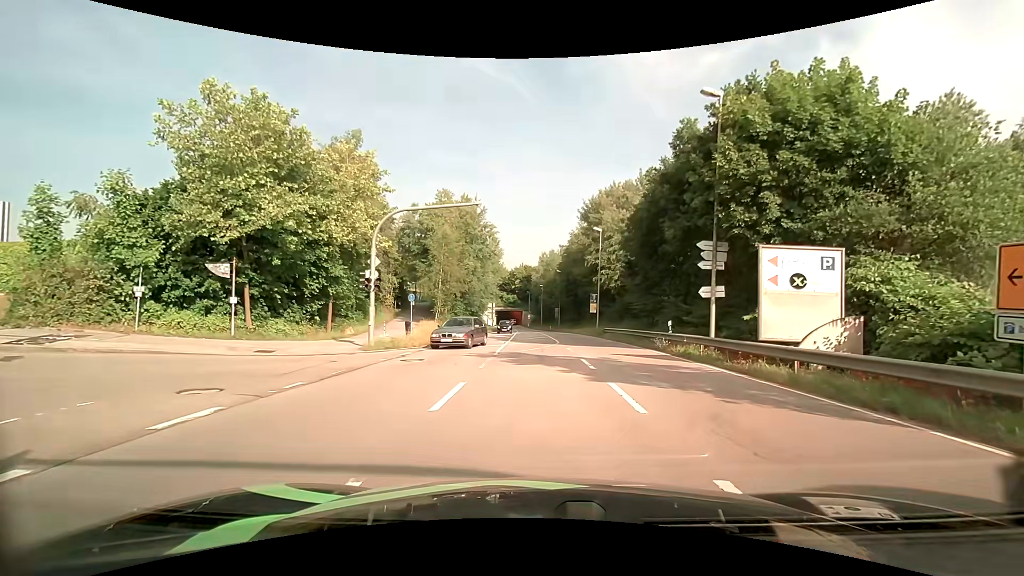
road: secondary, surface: asphalt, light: Day
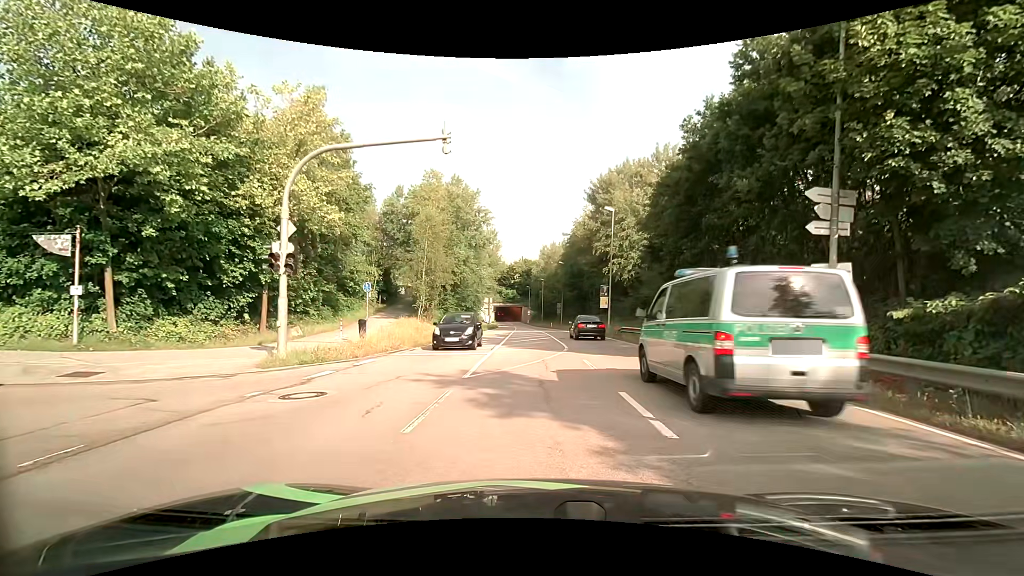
(0.0, +7.2) m; +1°
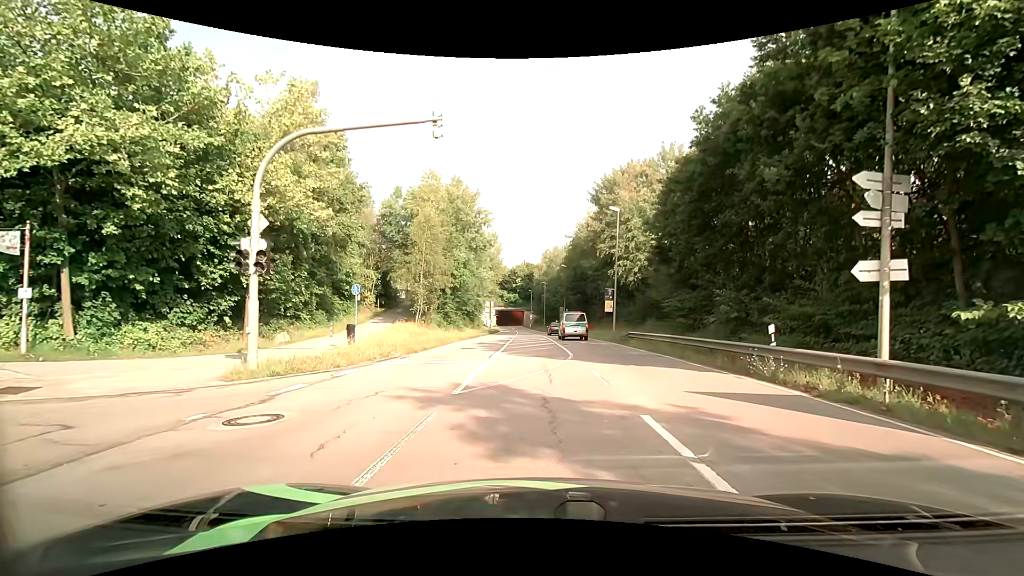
(0.0, +1.5) m; -1°
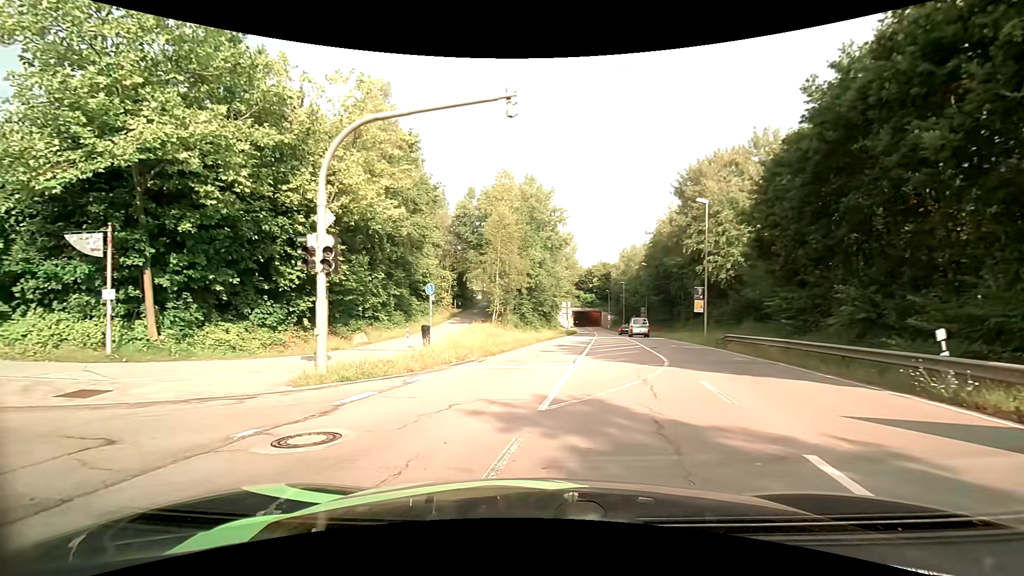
(-0.1, +1.7) m; -10°
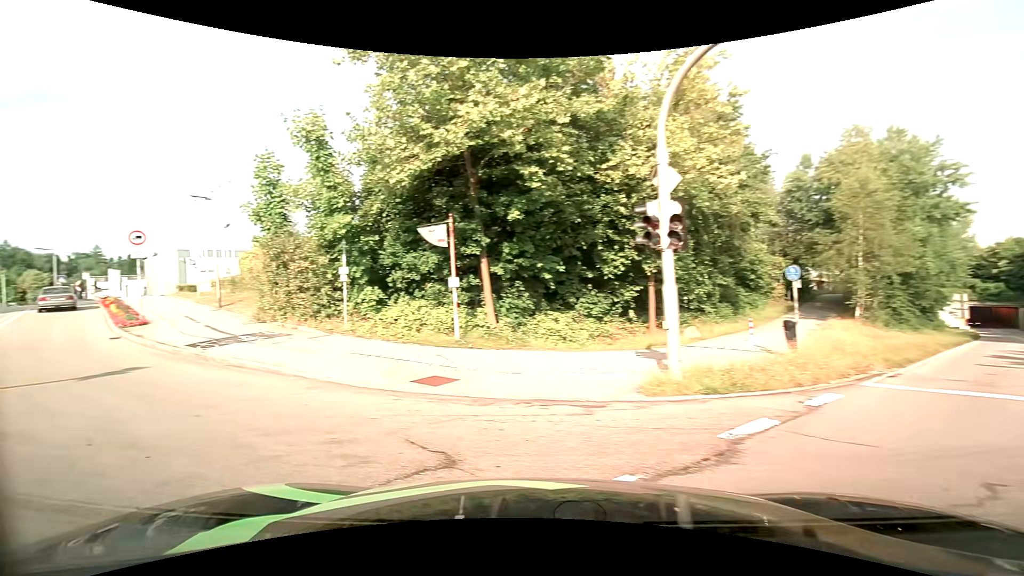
(-0.8, +3.1) m; -34°
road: residential
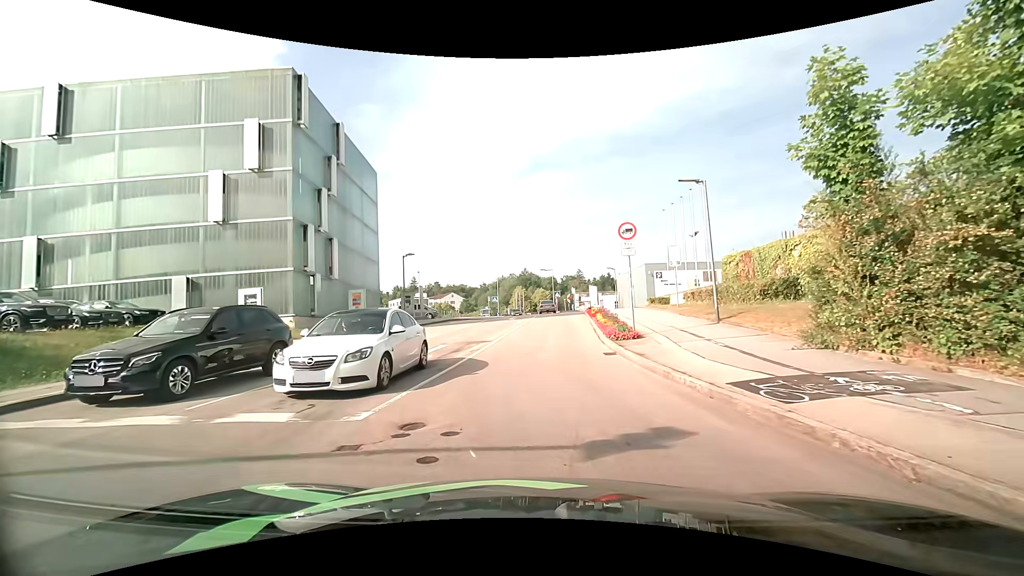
(-4.2, +6.7) m; -47°
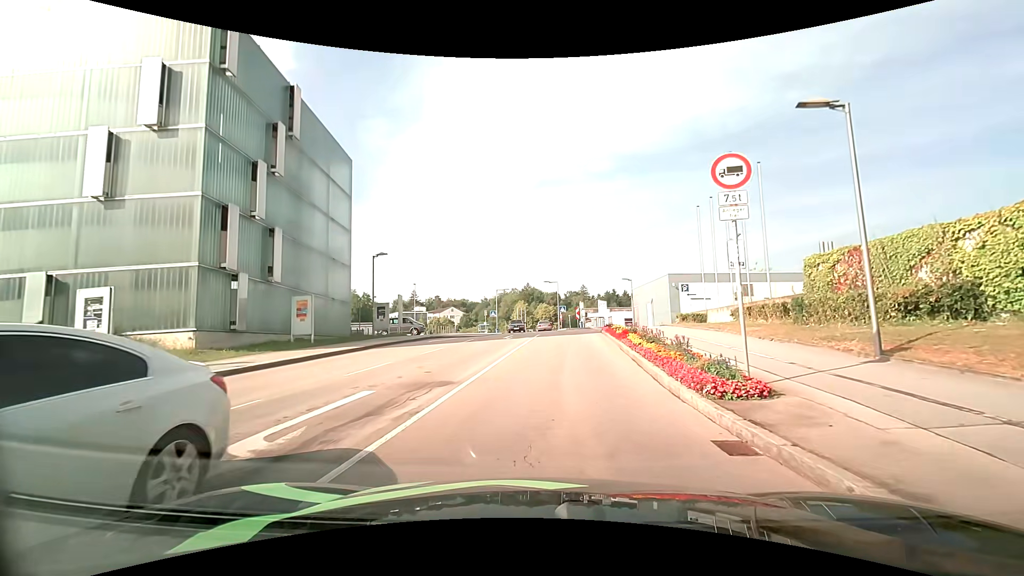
(0.0, +8.3) m; +1°
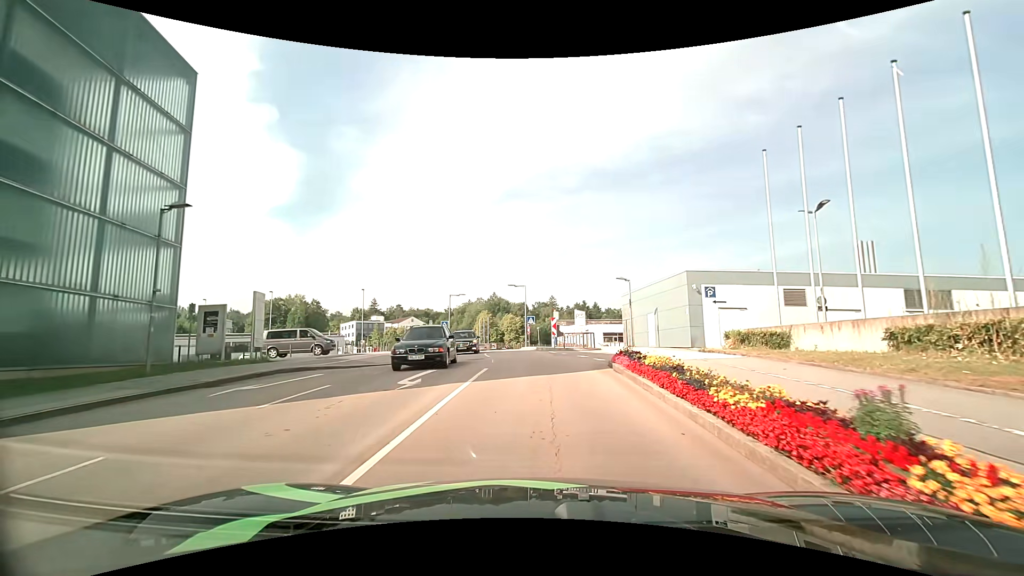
(+0.4, +15.1) m; +4°
(0, +10) (0, +20) (-1, +30) (-2, +40) (-3, +50) (-4, +60) (-6, +70) (-9, +79) (-12, +89) (-15, +98) m
